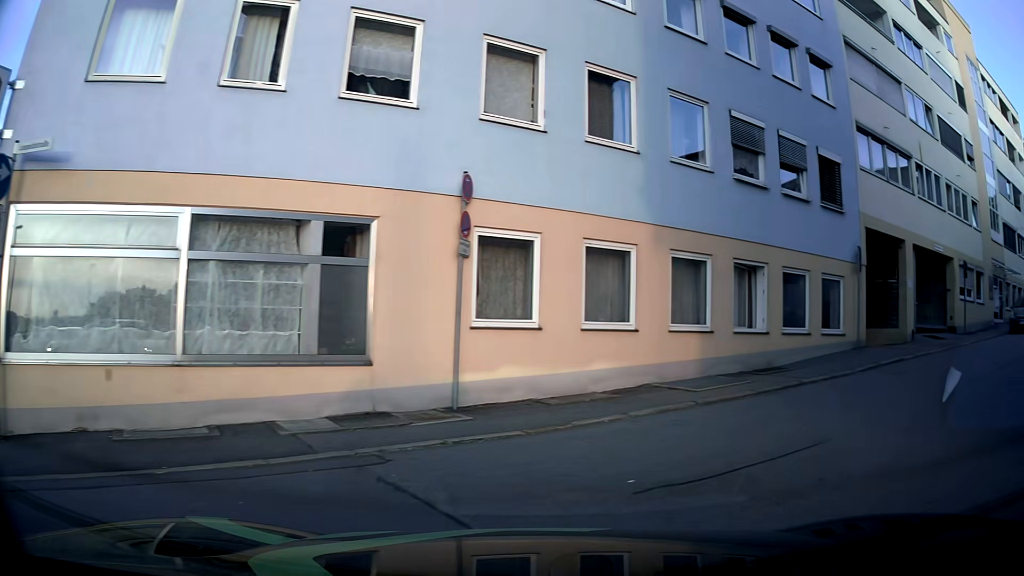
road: residential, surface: asphalt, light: Day
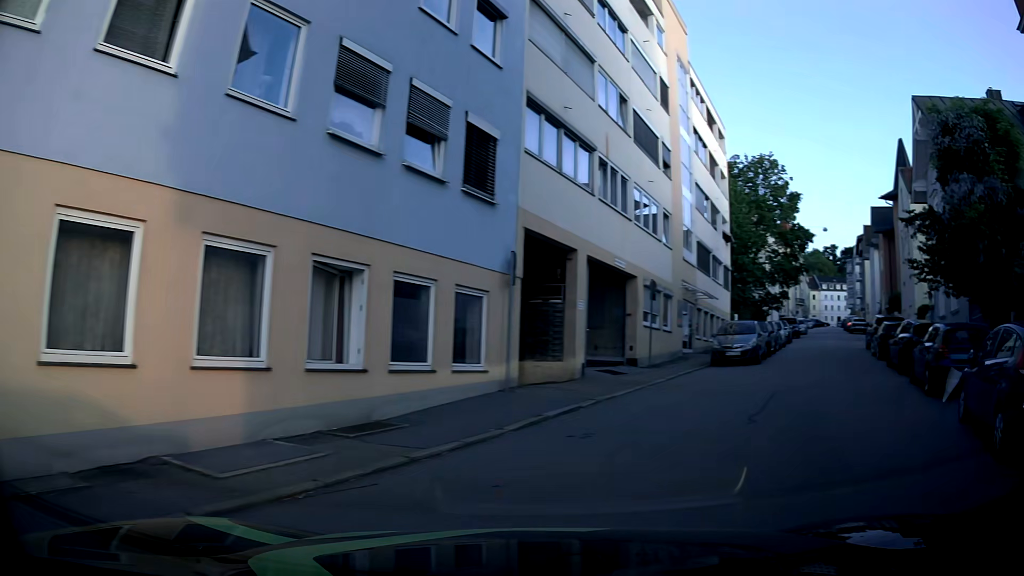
(+1.2, +5.0) m; +30°
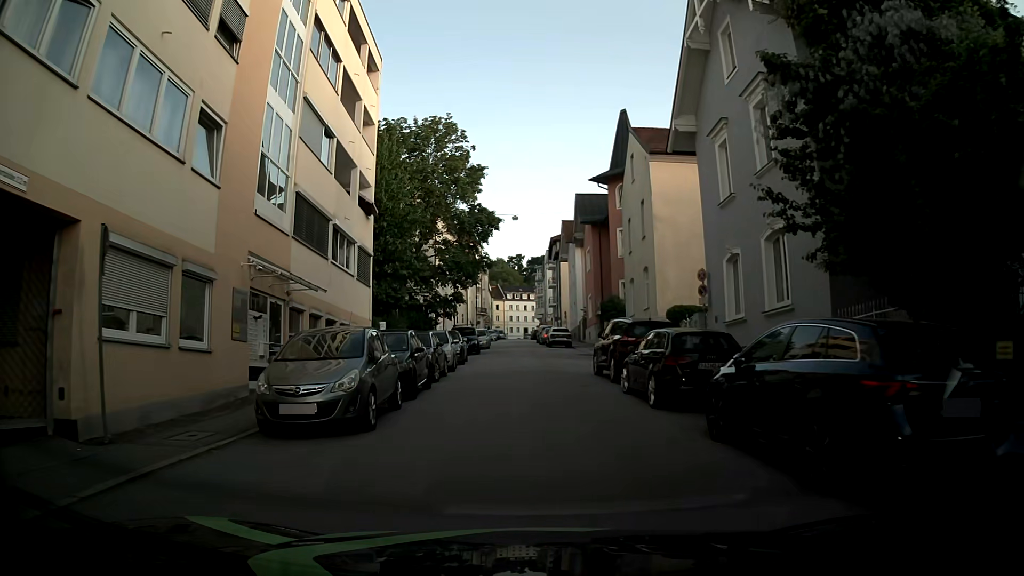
(+4.4, +13.0) m; +25°
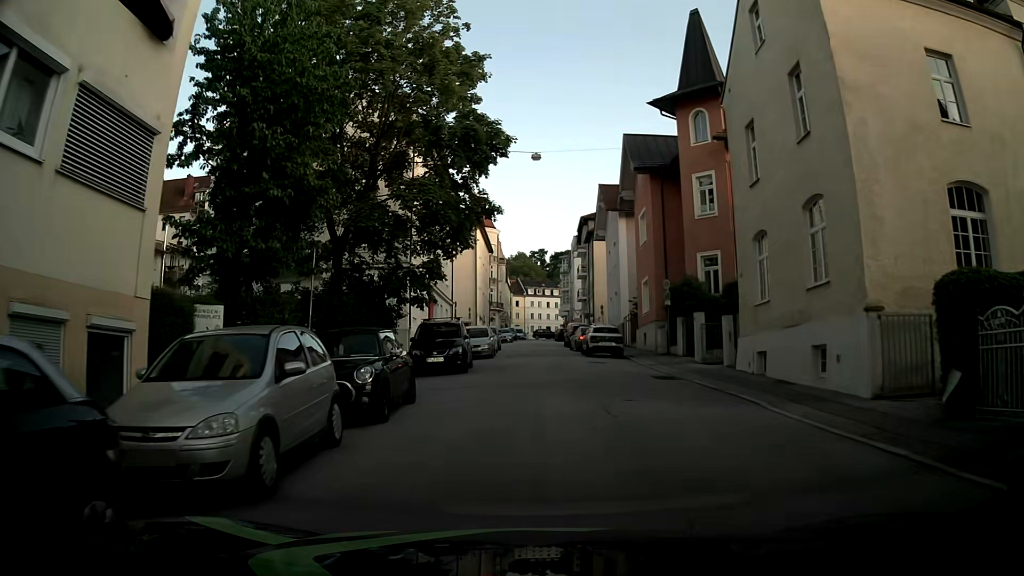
(-0.2, +18.1) m; -2°
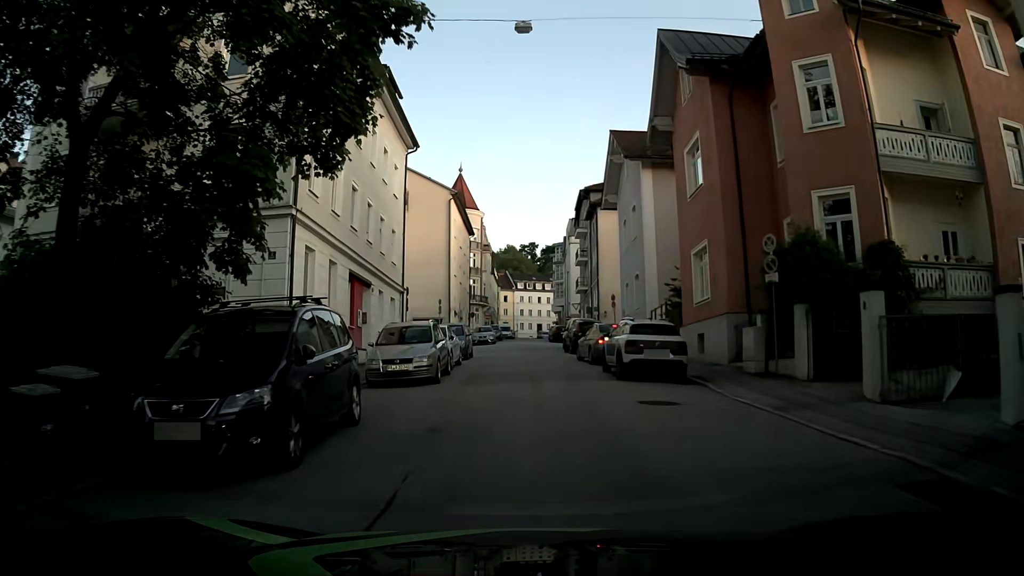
(+0.3, +14.7) m; +3°
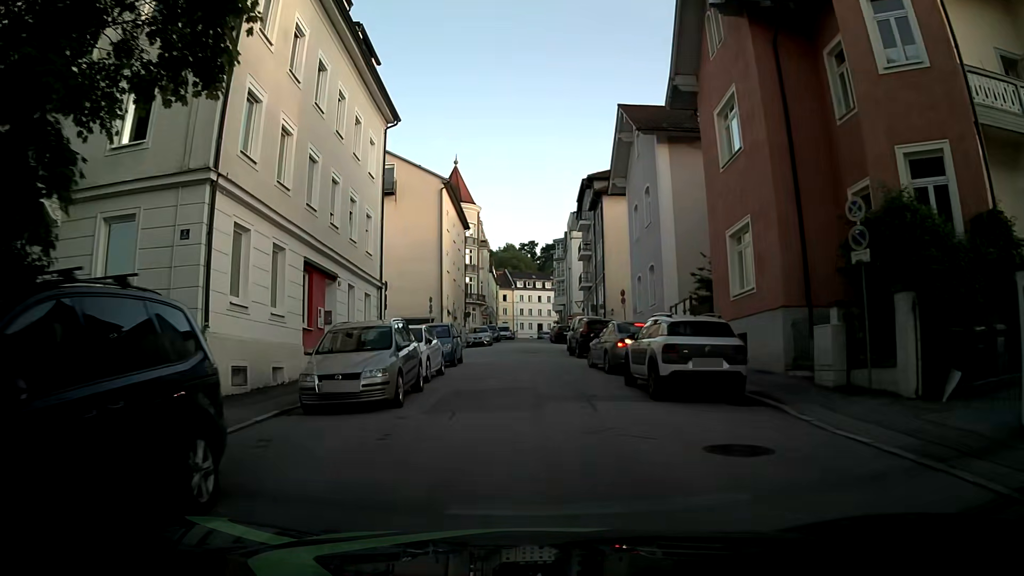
(-0.1, +4.7) m; -2°
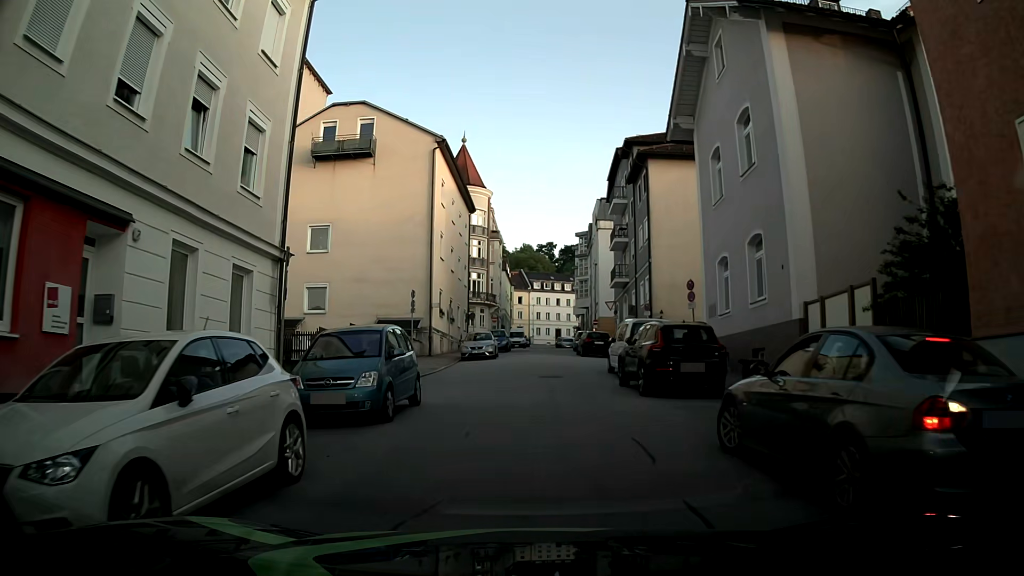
(-0.1, +13.0) m; -2°
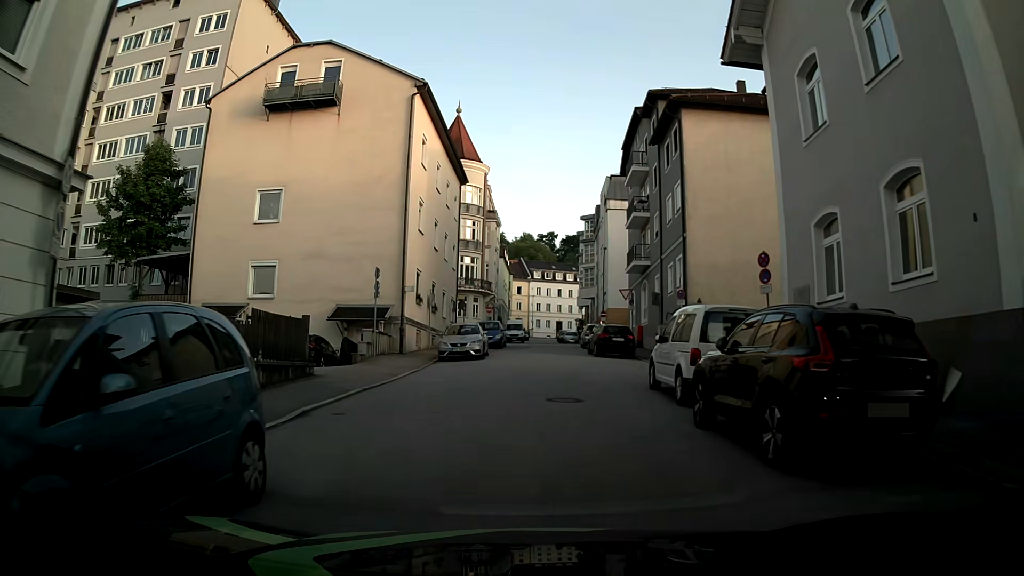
(+0.1, +8.2) m; 0°
